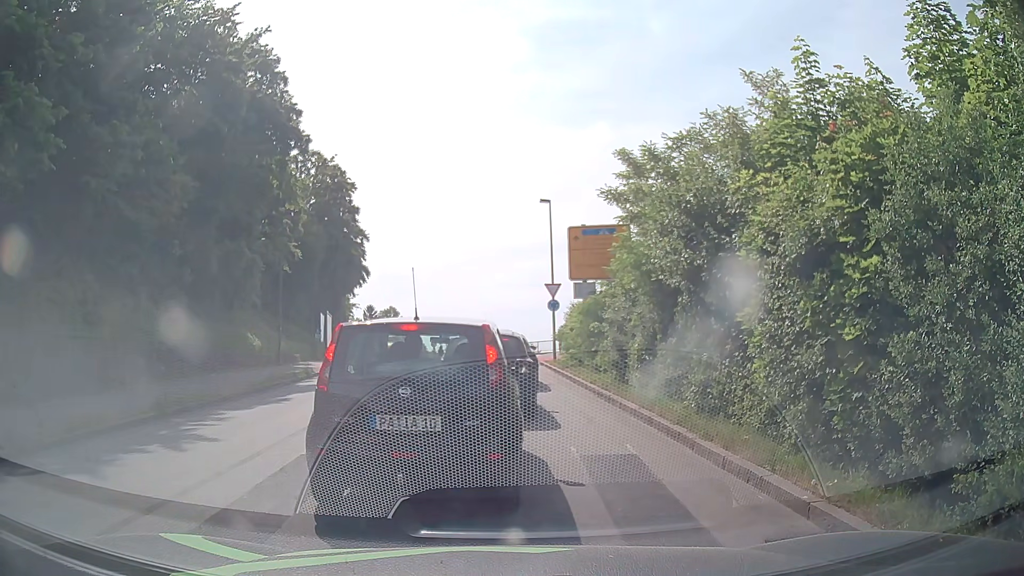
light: Day
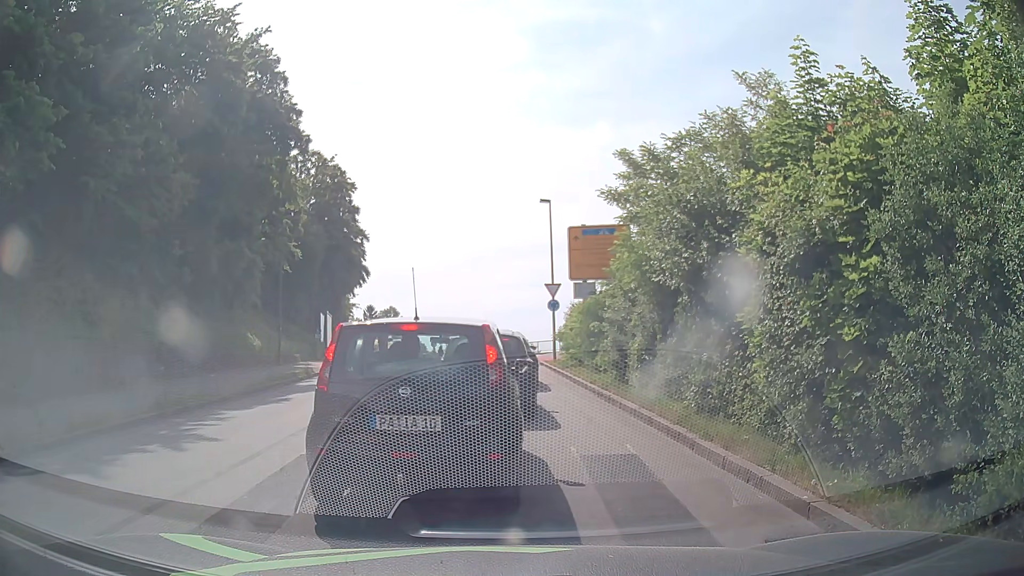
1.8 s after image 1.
(0.0, 0.0) m; 0°
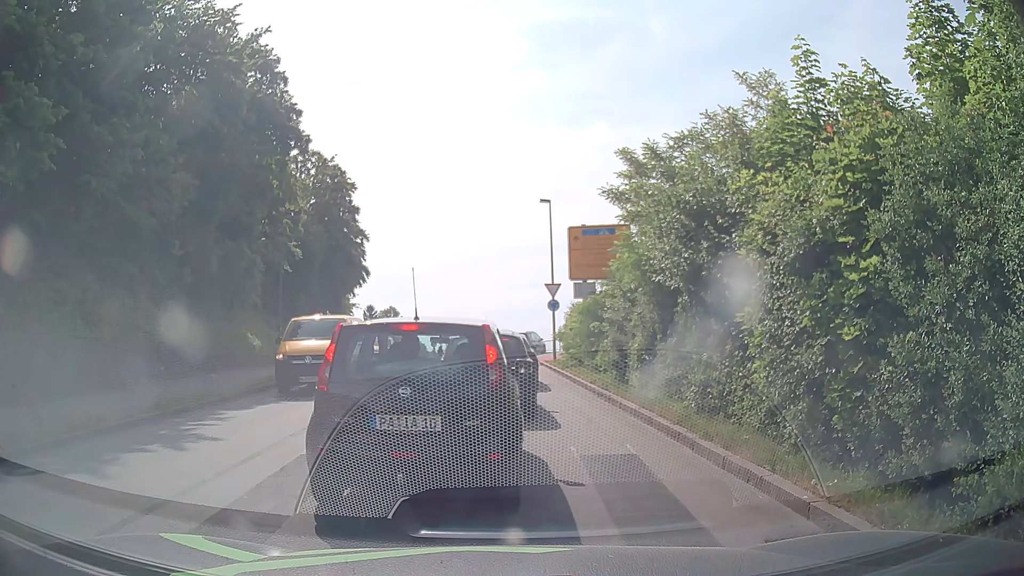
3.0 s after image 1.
(0.0, 0.0) m; 0°
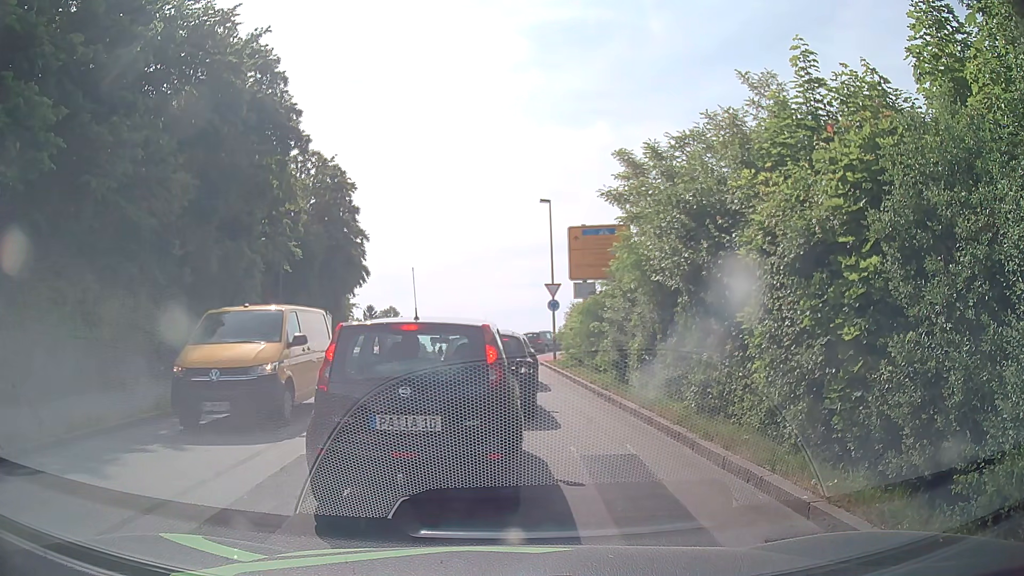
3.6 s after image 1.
(0.0, 0.0) m; 0°
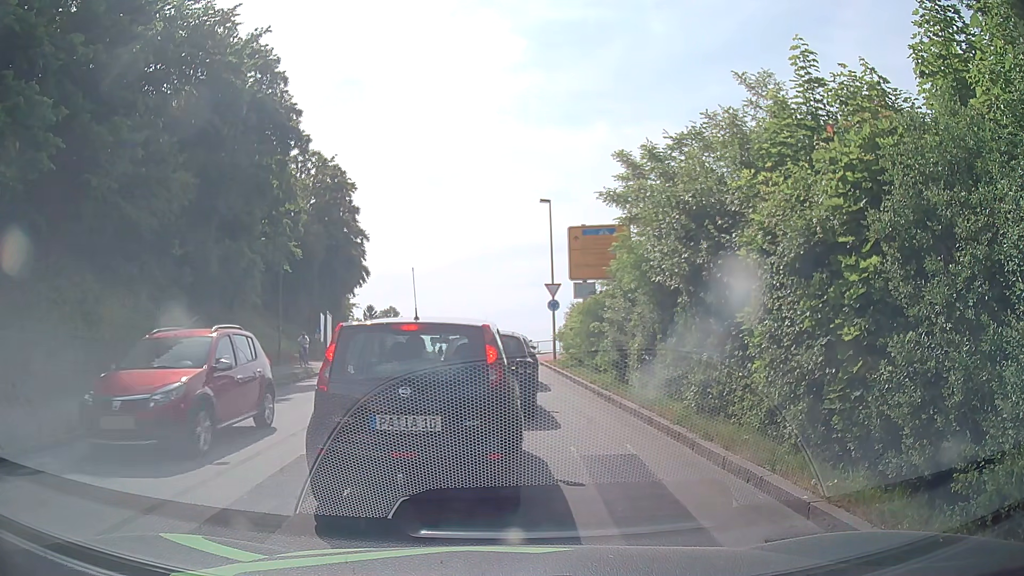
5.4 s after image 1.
(0.0, 0.0) m; 0°
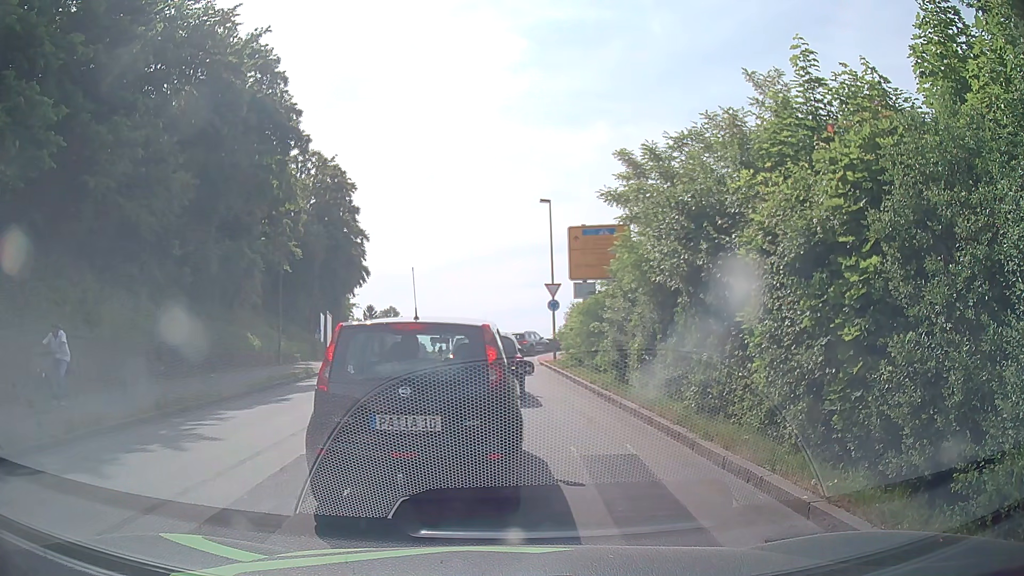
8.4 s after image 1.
(0.0, 0.0) m; 0°
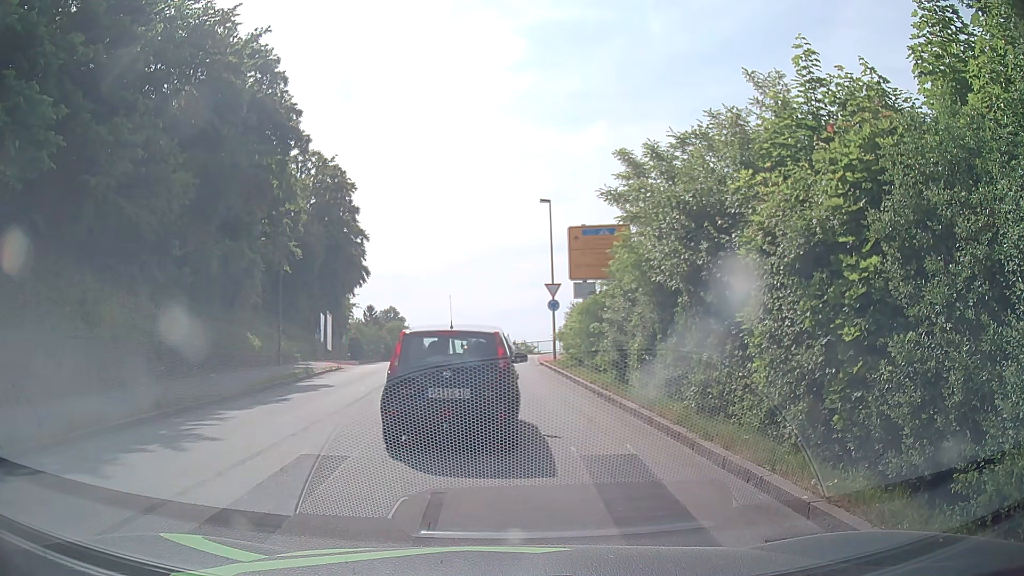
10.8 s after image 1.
(0.0, 0.0) m; 0°
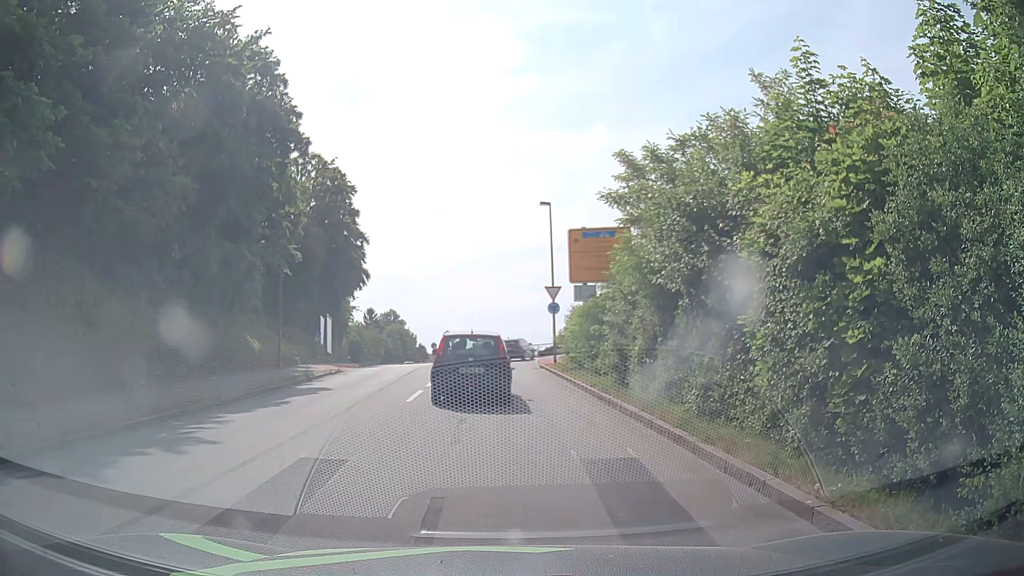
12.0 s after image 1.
(0.0, +0.1) m; 0°
